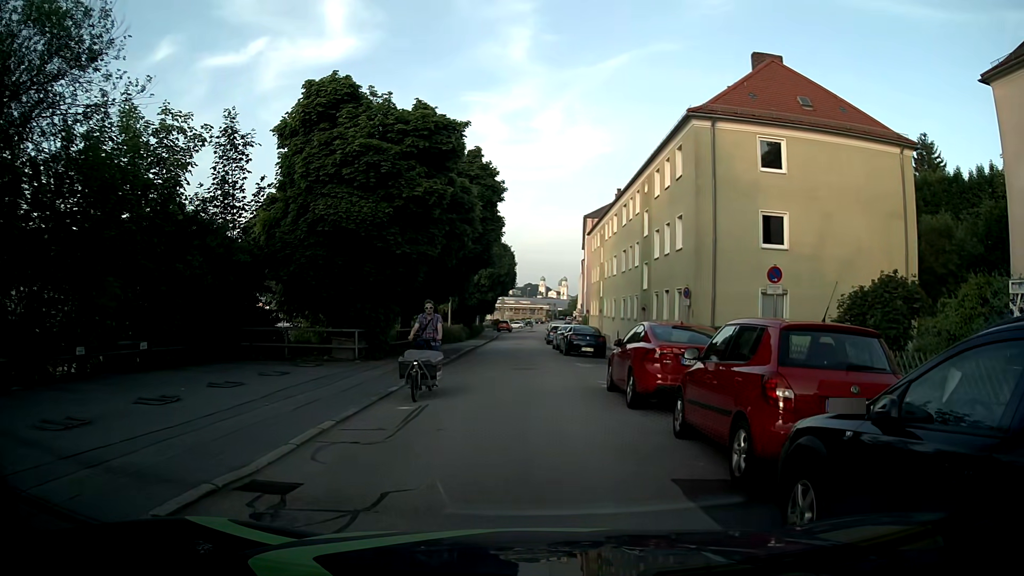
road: residential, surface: asphalt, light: Day
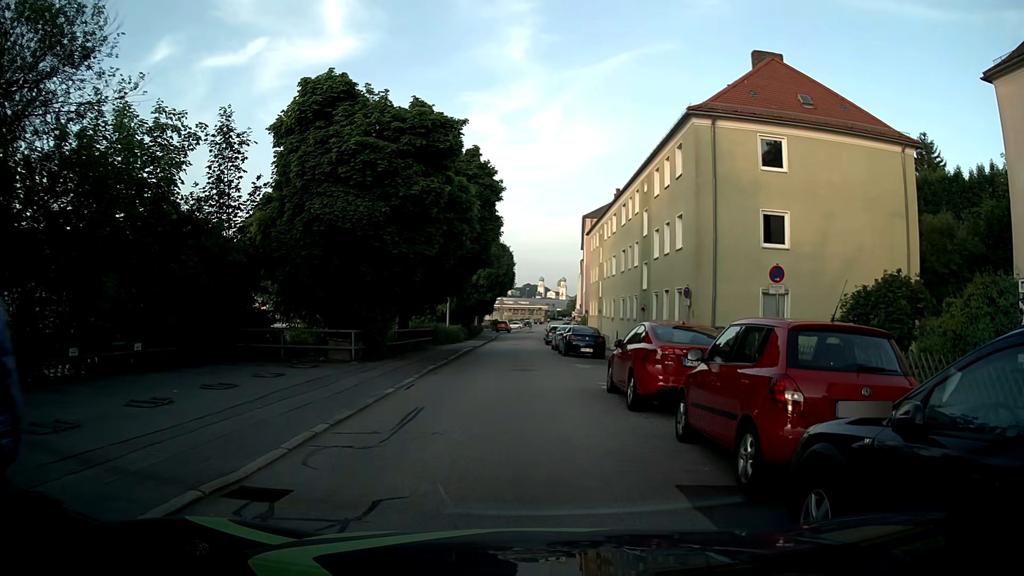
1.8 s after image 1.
(0.0, +0.3) m; 0°
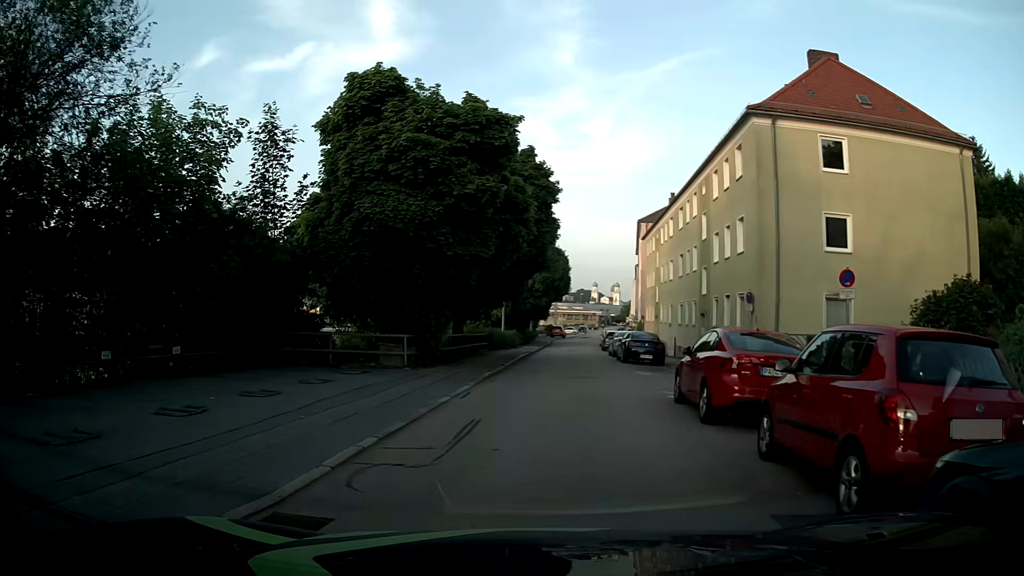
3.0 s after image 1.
(0.0, +0.9) m; -4°
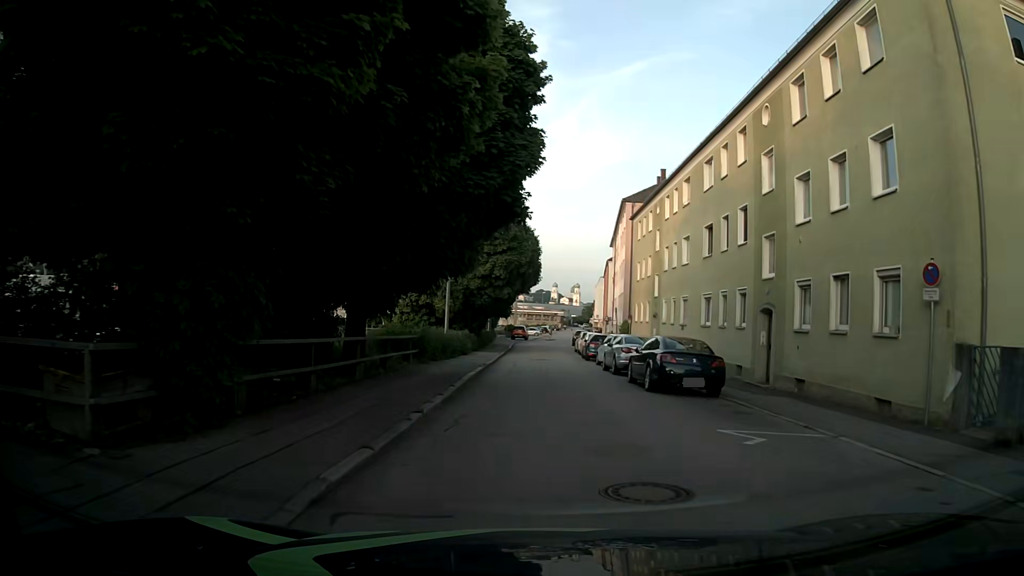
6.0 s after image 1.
(-0.3, +13.2) m; +3°
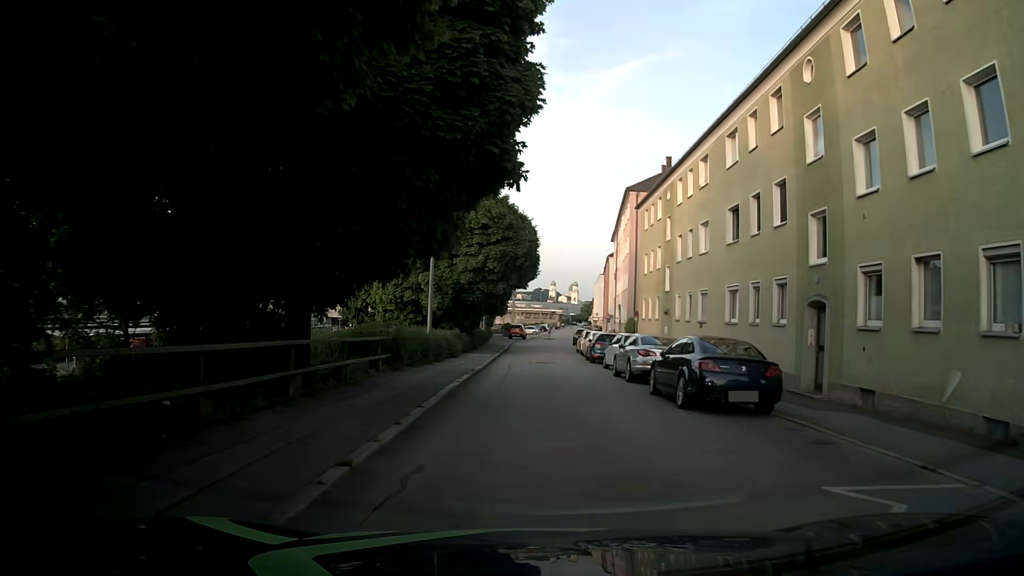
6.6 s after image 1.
(0.0, +3.9) m; +1°
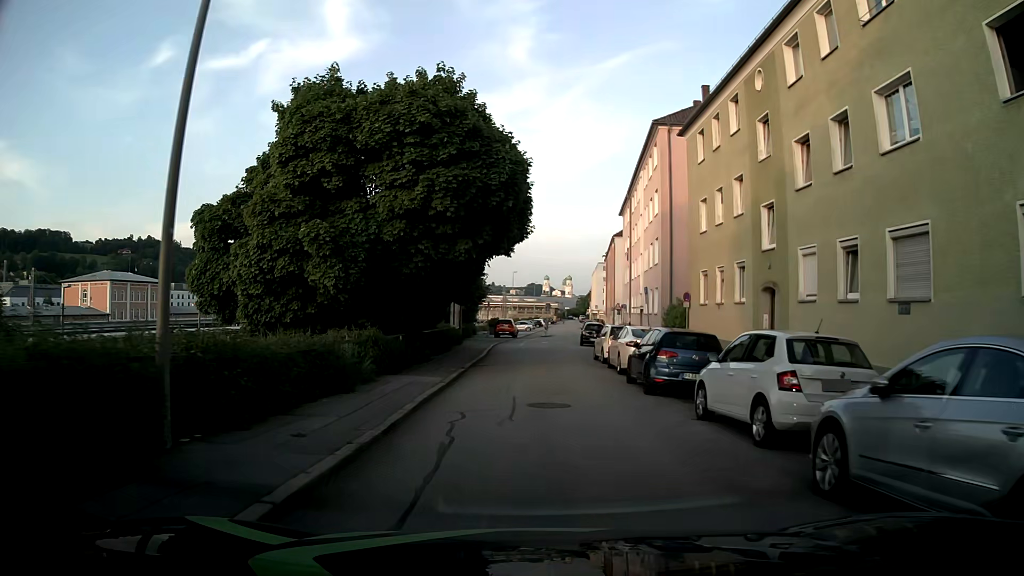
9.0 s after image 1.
(-0.2, +16.4) m; -1°
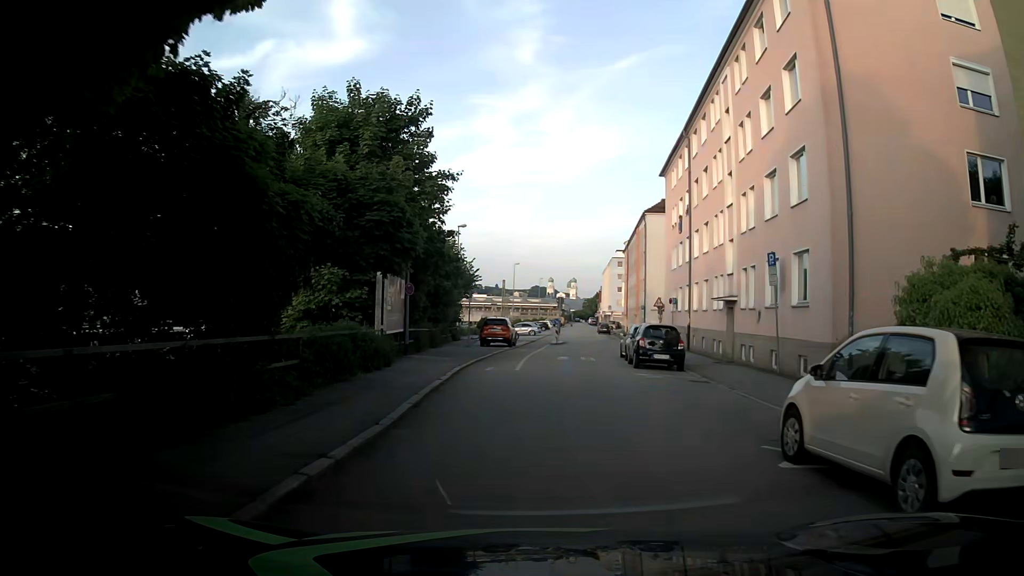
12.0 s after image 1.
(-0.1, +20.7) m; +1°
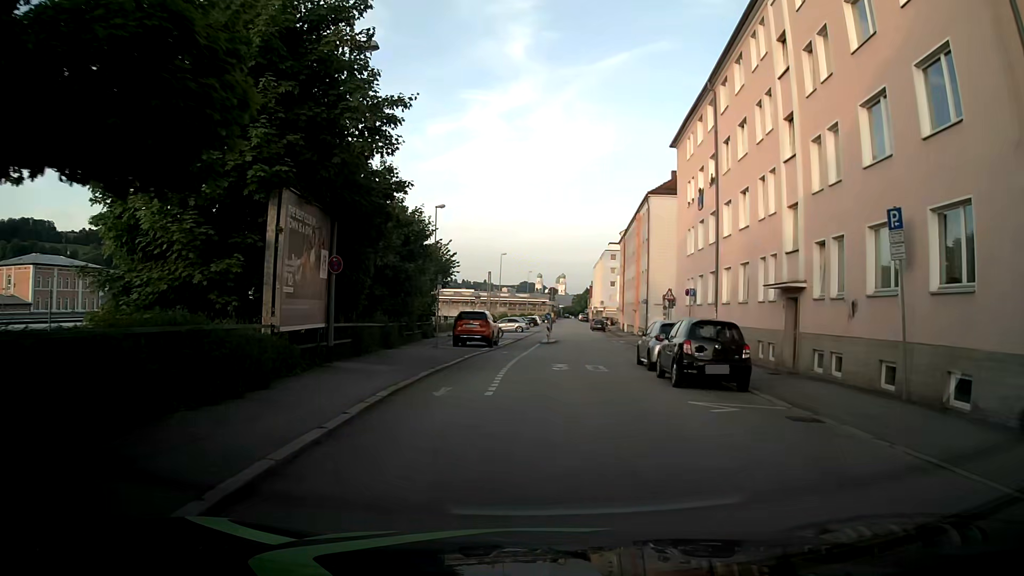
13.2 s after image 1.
(-0.1, +7.9) m; -1°
